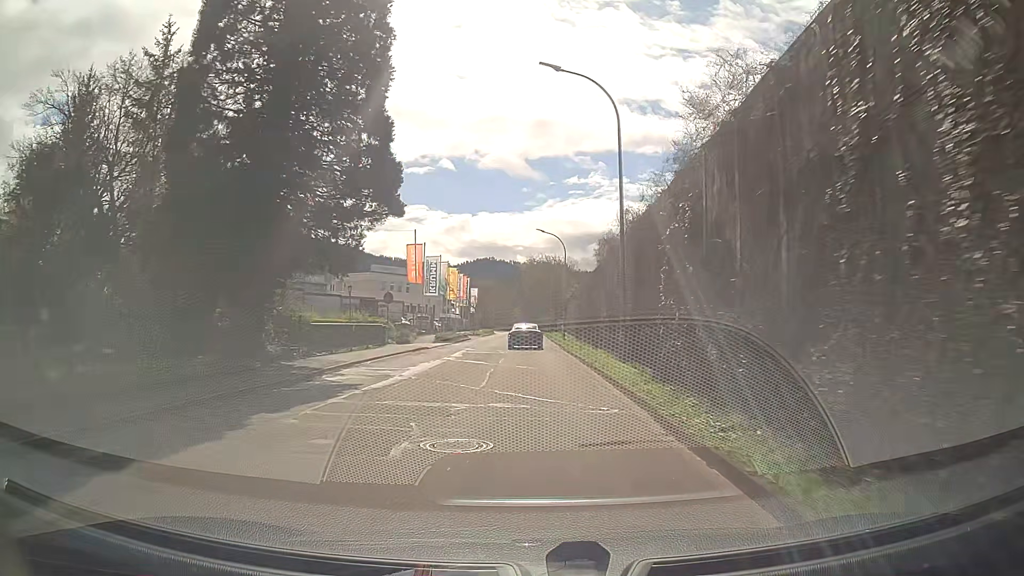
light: Day
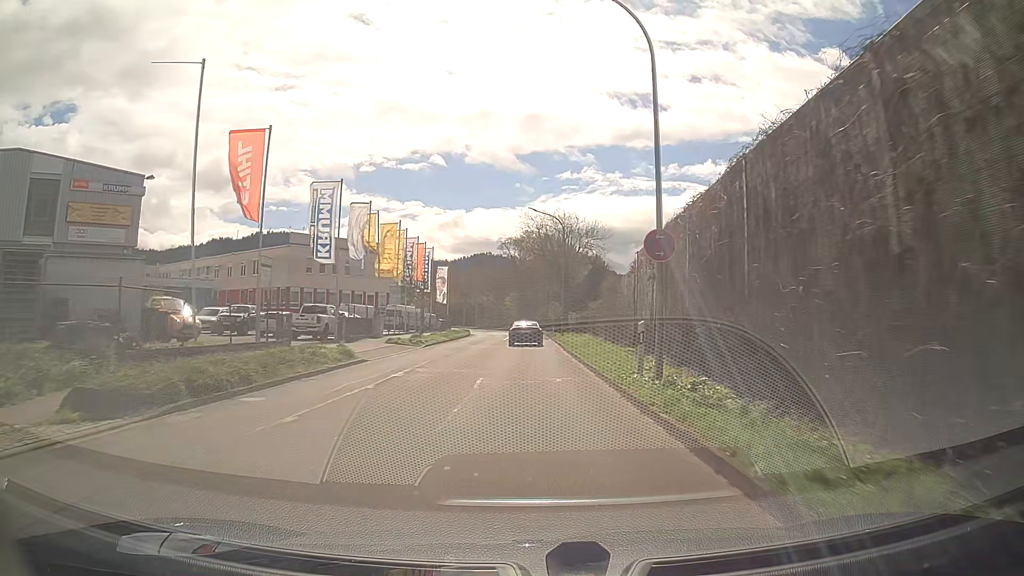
(+0.4, +36.7) m; +1°
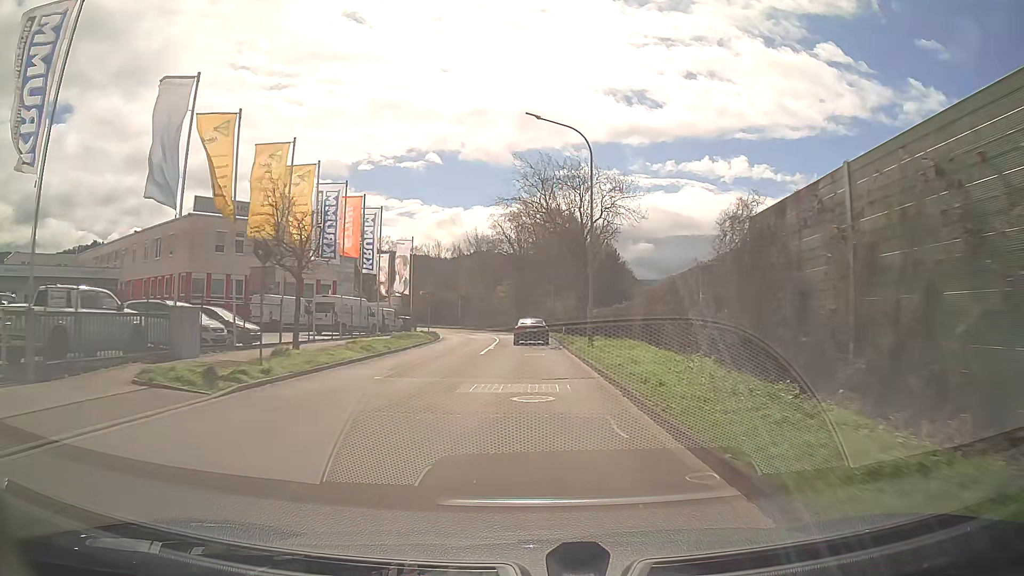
(0.0, +22.5) m; 0°
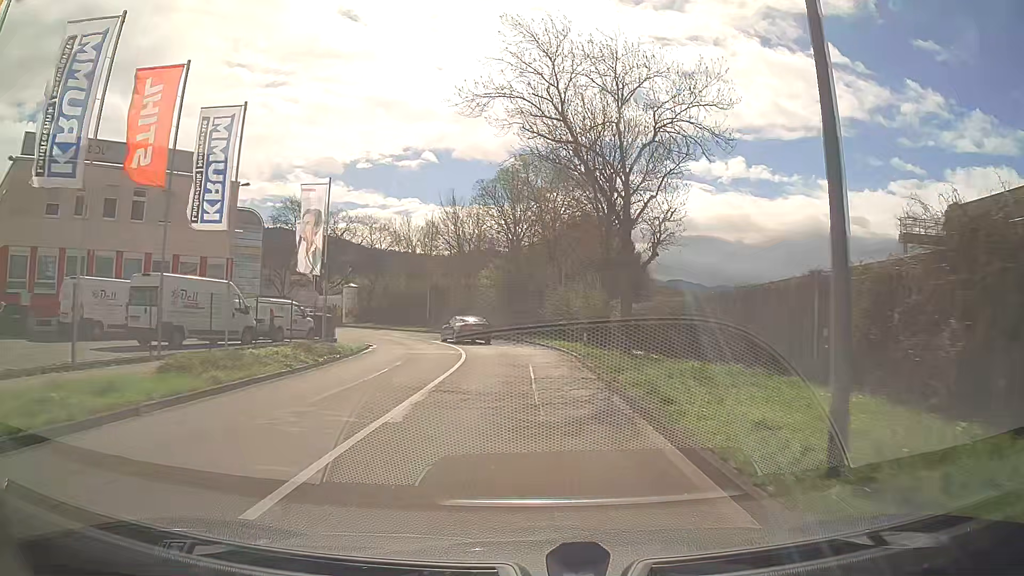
(-0.1, +21.3) m; 0°
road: tertiary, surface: asphalt
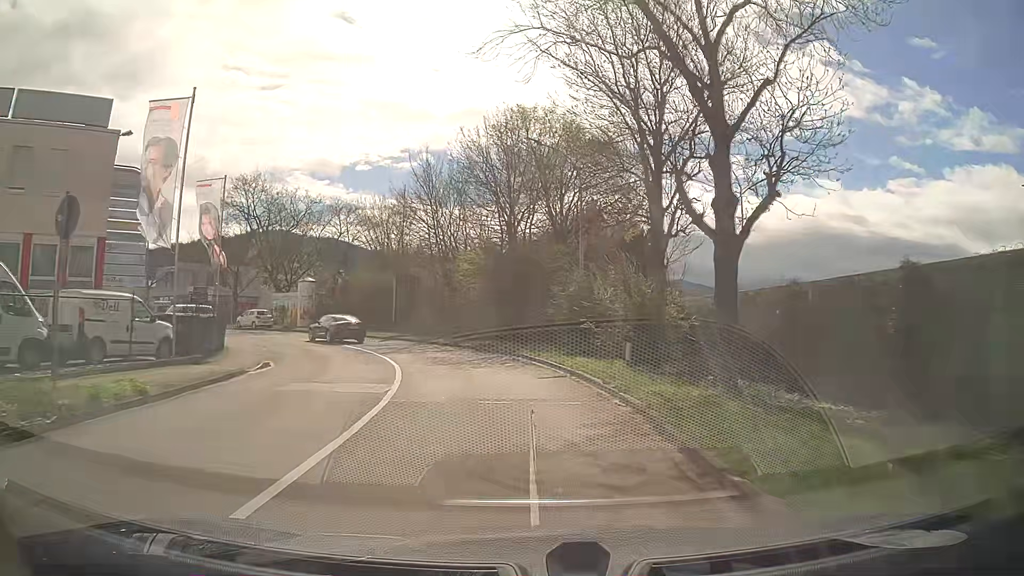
(0.0, +13.1) m; 0°
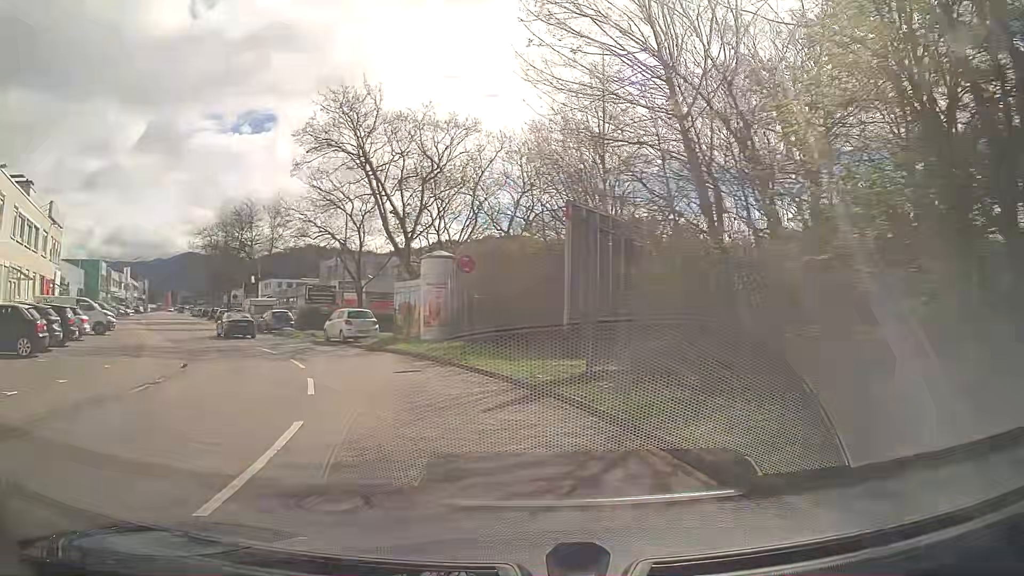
(-2.8, +24.2) m; -20°
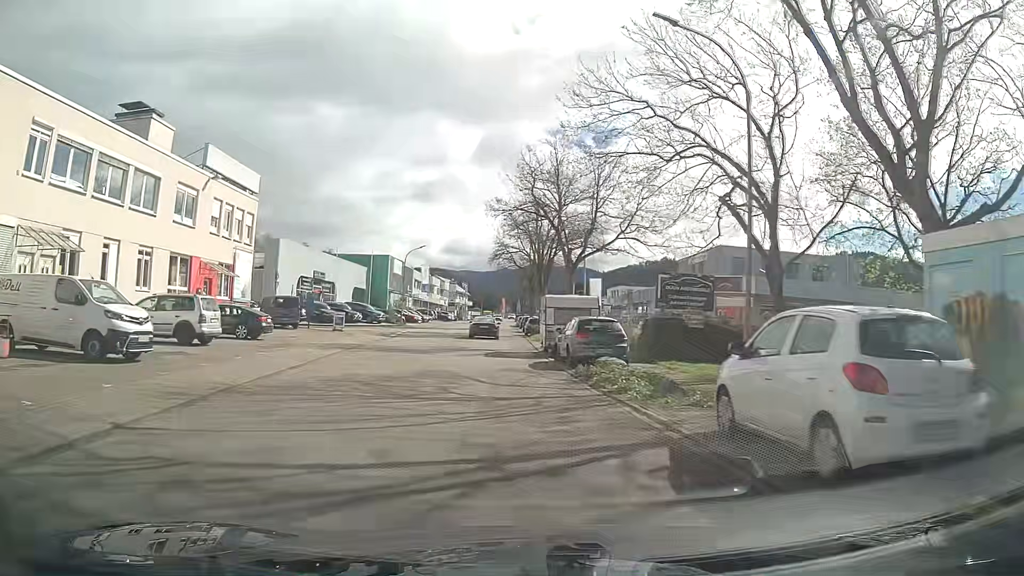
(-6.7, +22.6) m; -30°
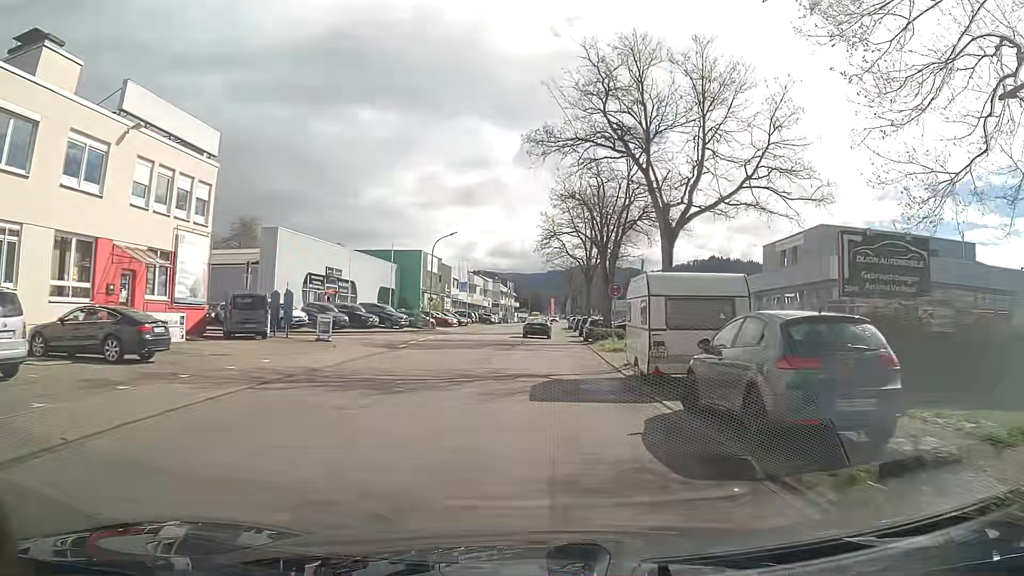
(-0.7, +12.5) m; -4°
(0, +10) (0, +20) (0, +30) (+1, +40) (+1, +50) (+1, +60) (+1, +70) (+2, +80) (+2, +90) (+3, +100) m
